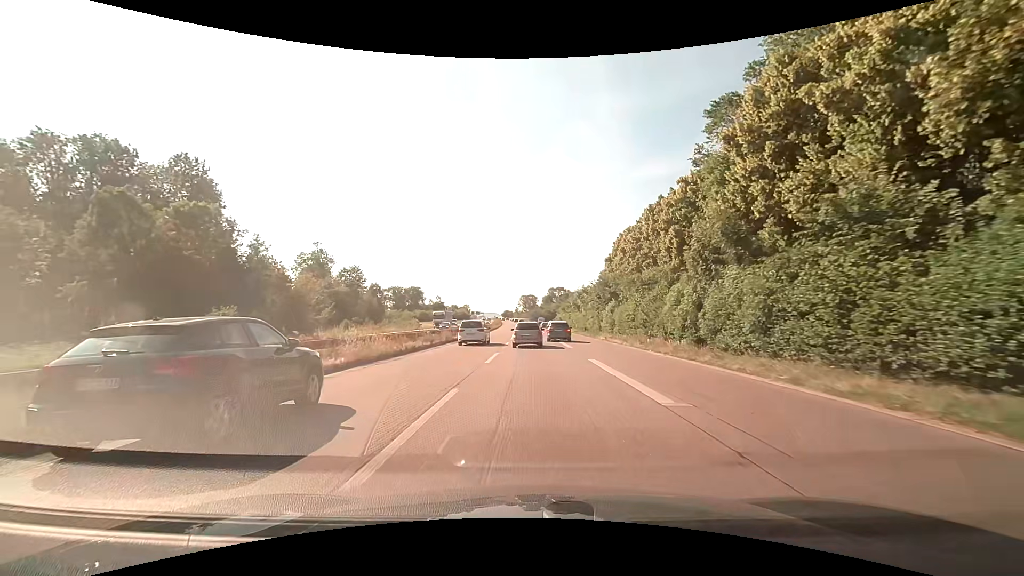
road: trunk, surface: asphalt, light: Day
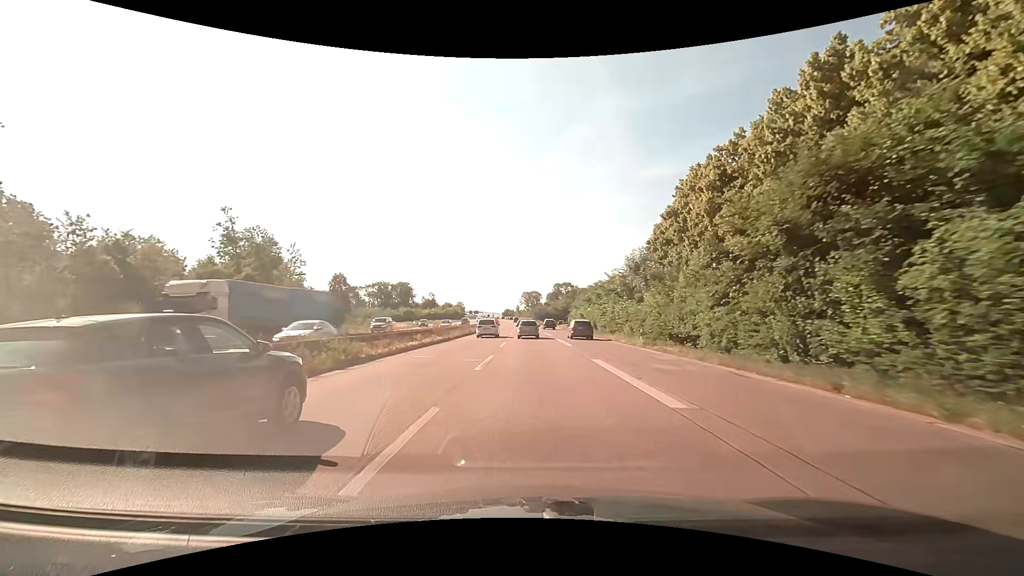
(+0.1, +40.8) m; 0°
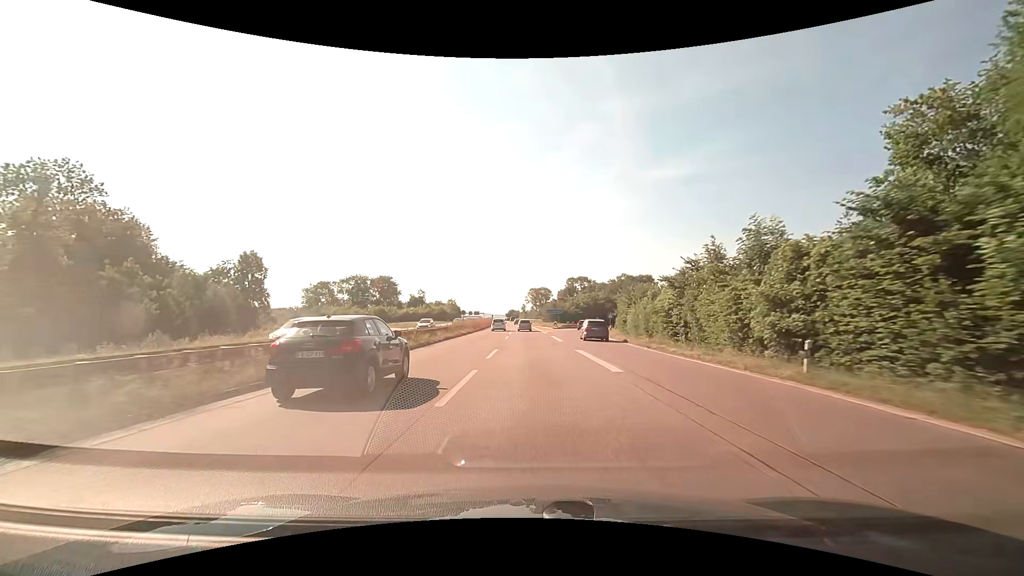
(-0.3, +55.3) m; -1°
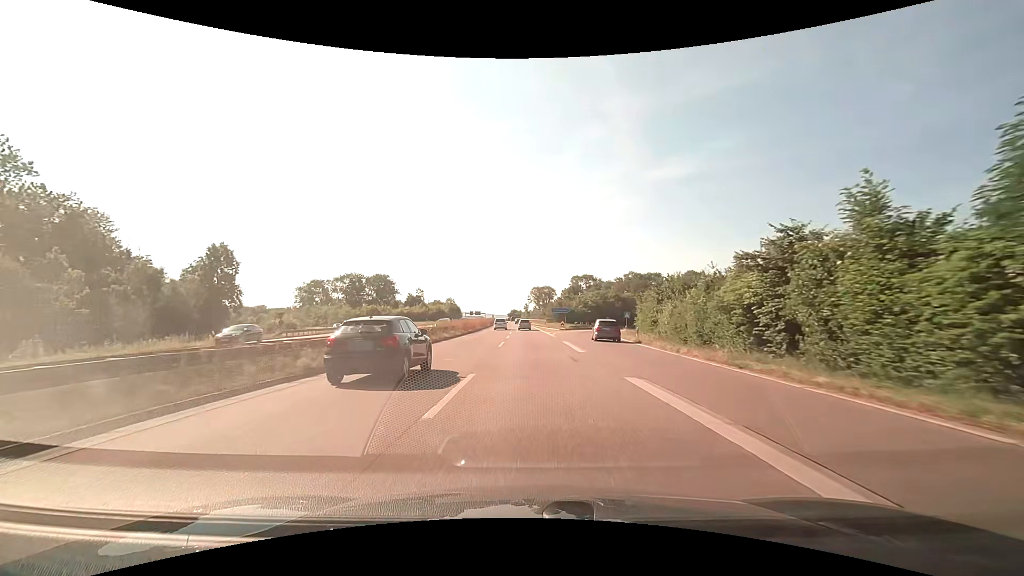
(0.0, +11.6) m; 0°
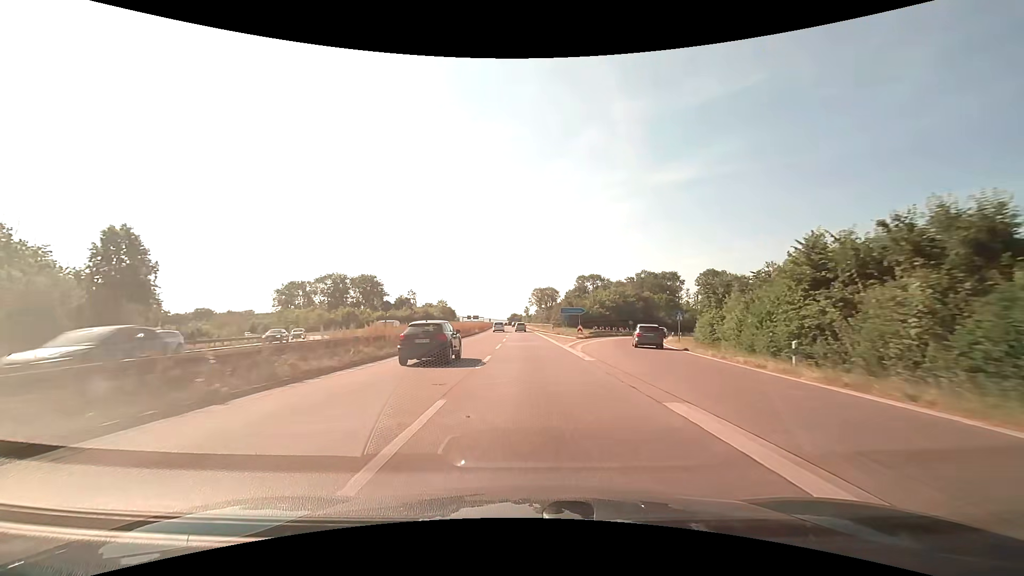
(0.0, +23.5) m; 0°
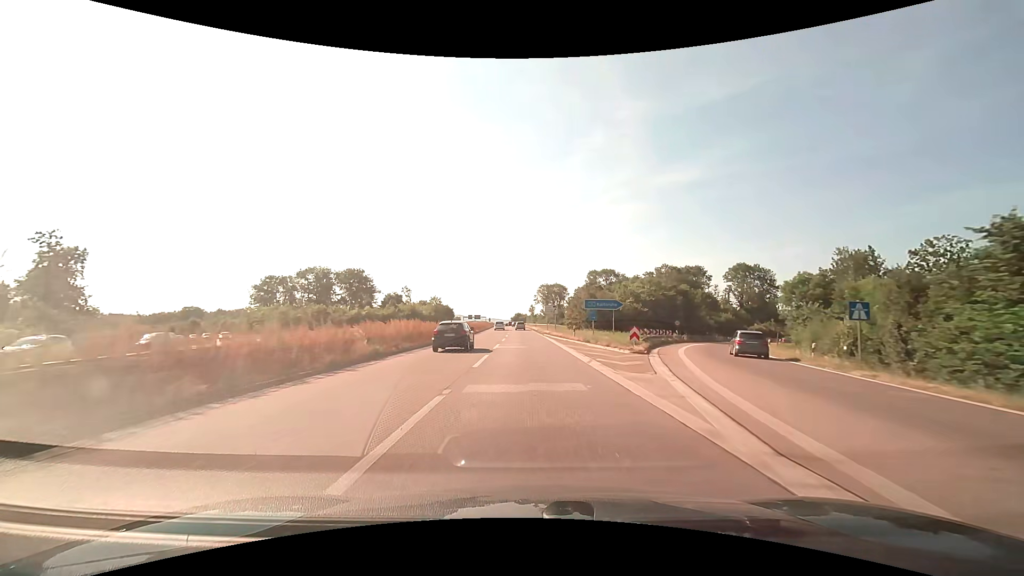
(-0.2, +24.2) m; -1°
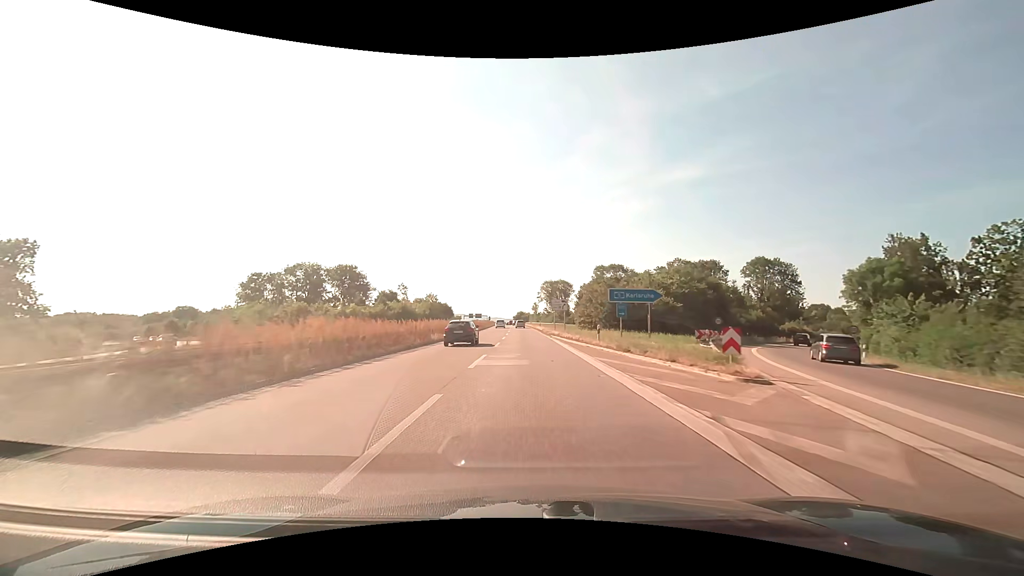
(0.0, +12.3) m; 0°
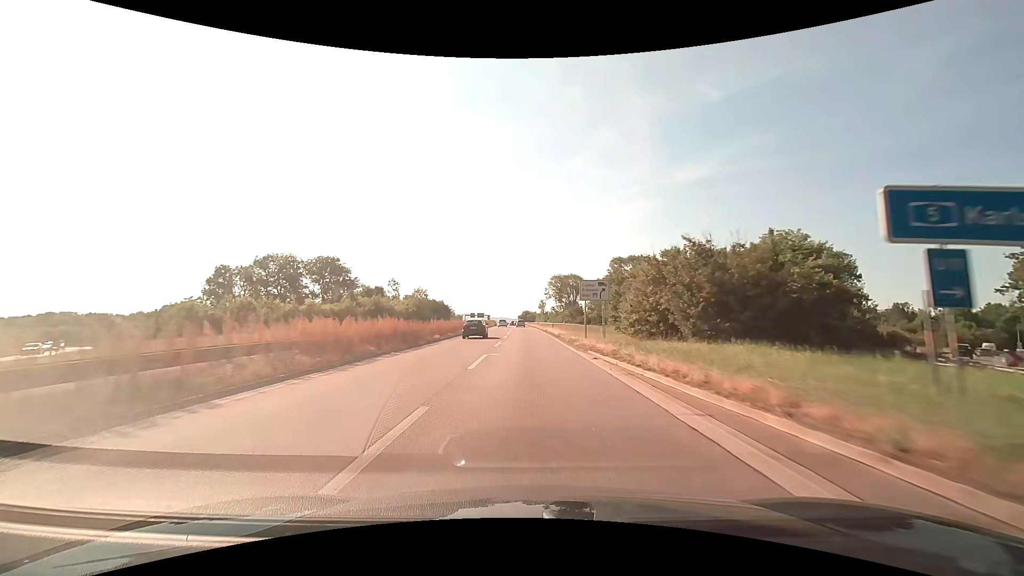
(-0.2, +25.1) m; -1°
(0, +10) (0, +20) (0, +30) (0, +40) (-1, +50) (-1, +60) (-1, +70) (-1, +80) (-2, +90) (-2, +100) m
